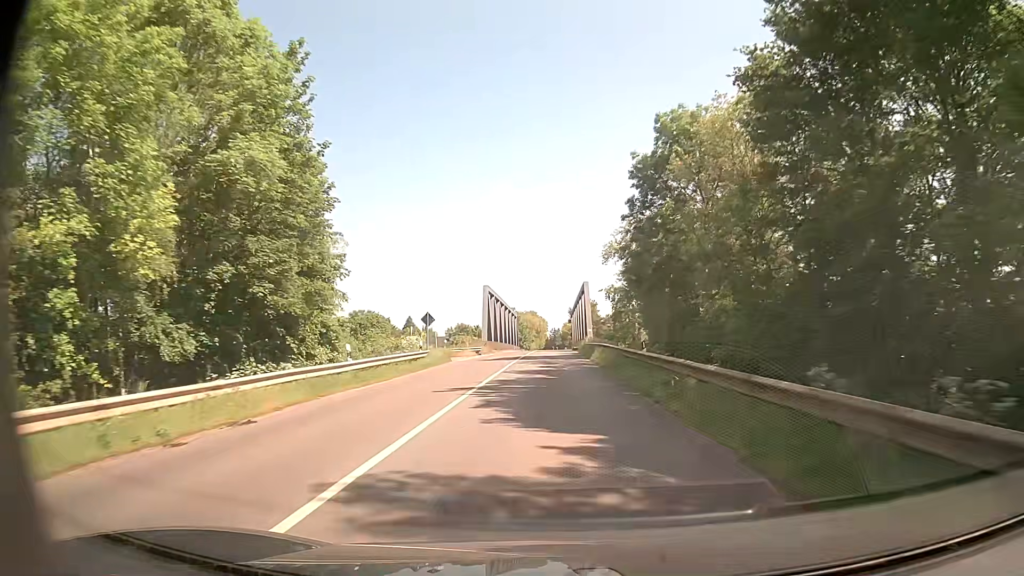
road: secondary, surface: asphalt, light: Day
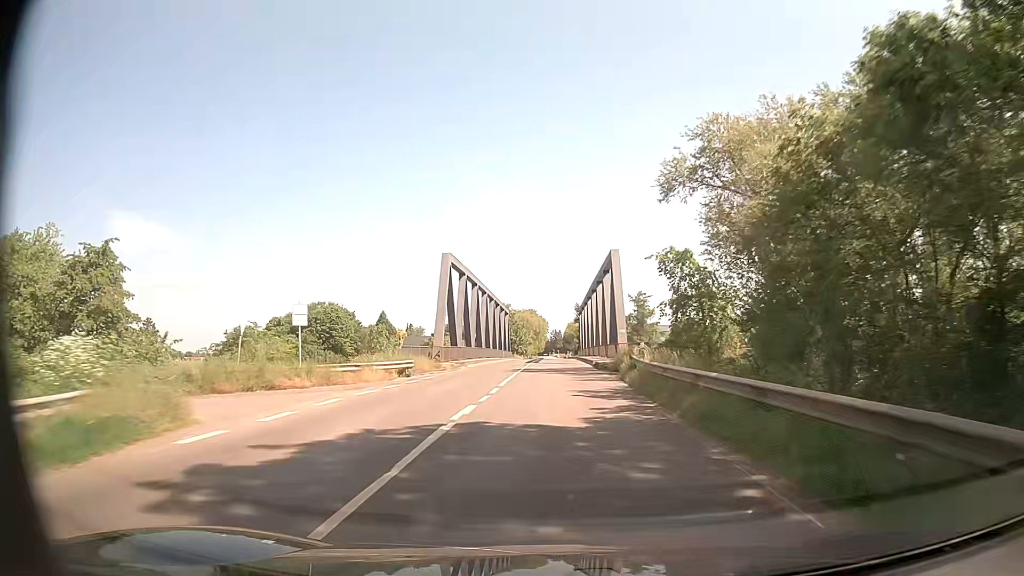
(-0.2, +31.9) m; 0°
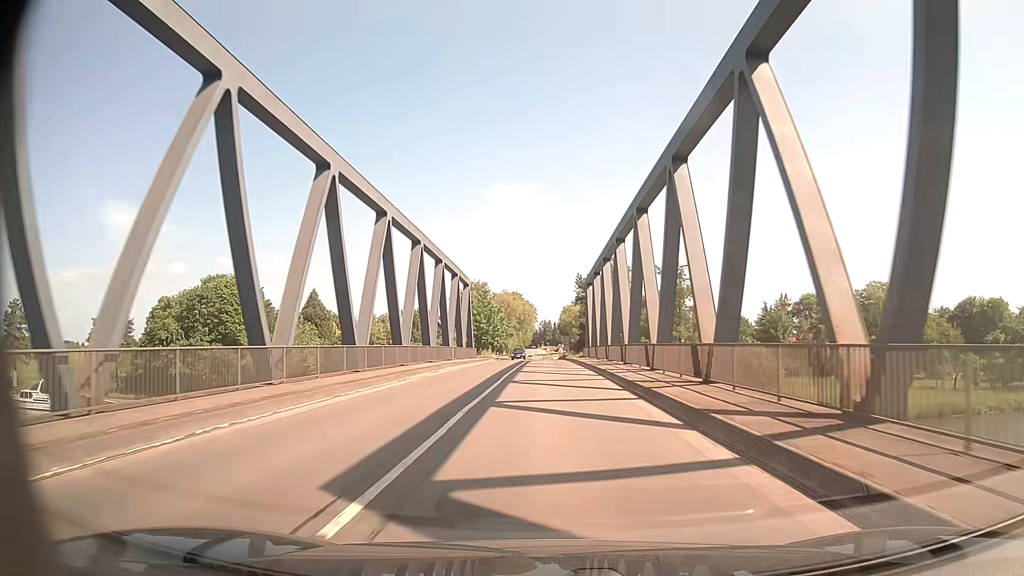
(+0.3, +42.1) m; +1°
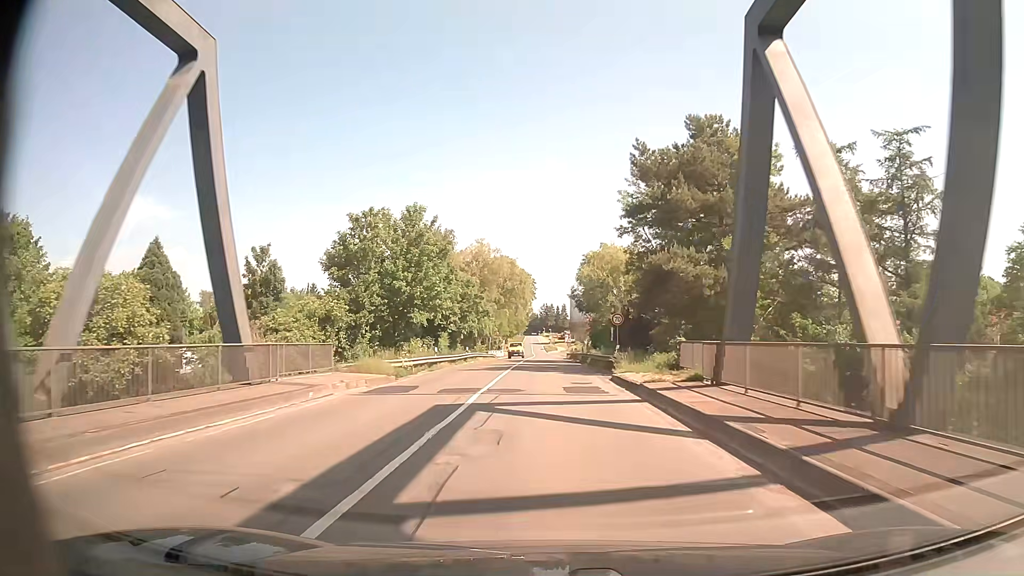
(-0.4, +52.5) m; 0°
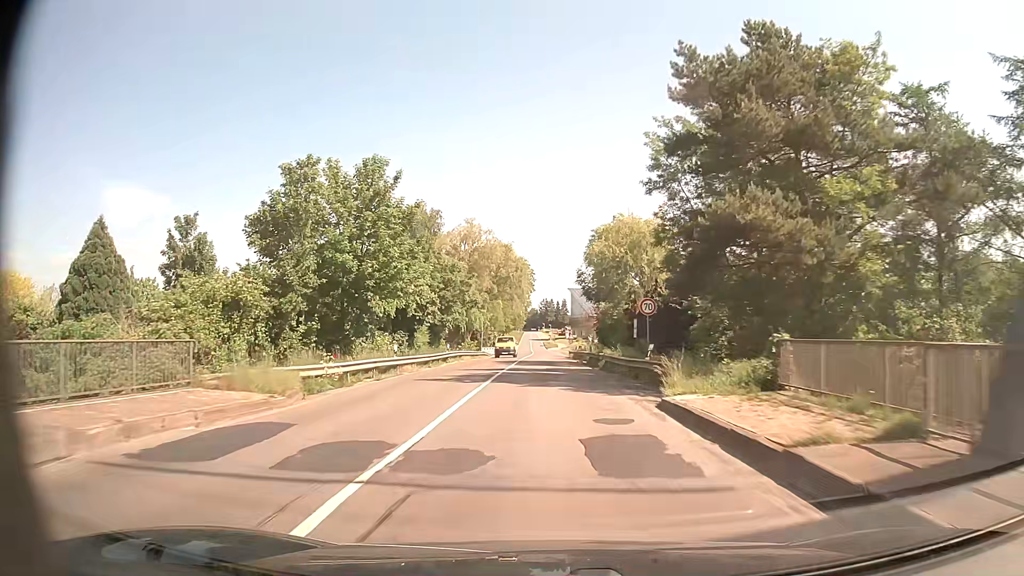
(0.0, +10.5) m; 0°
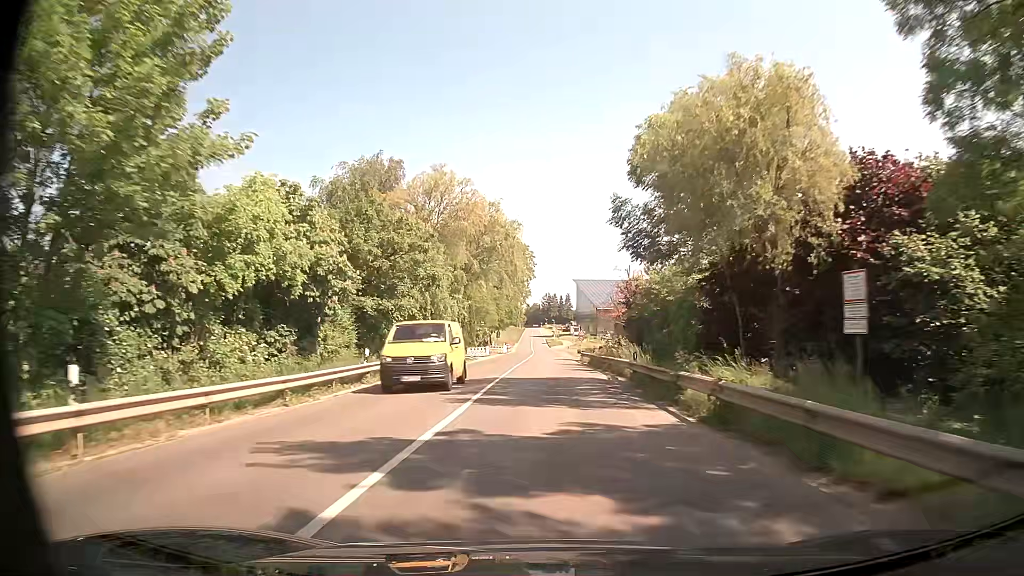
(0.0, +21.0) m; 0°
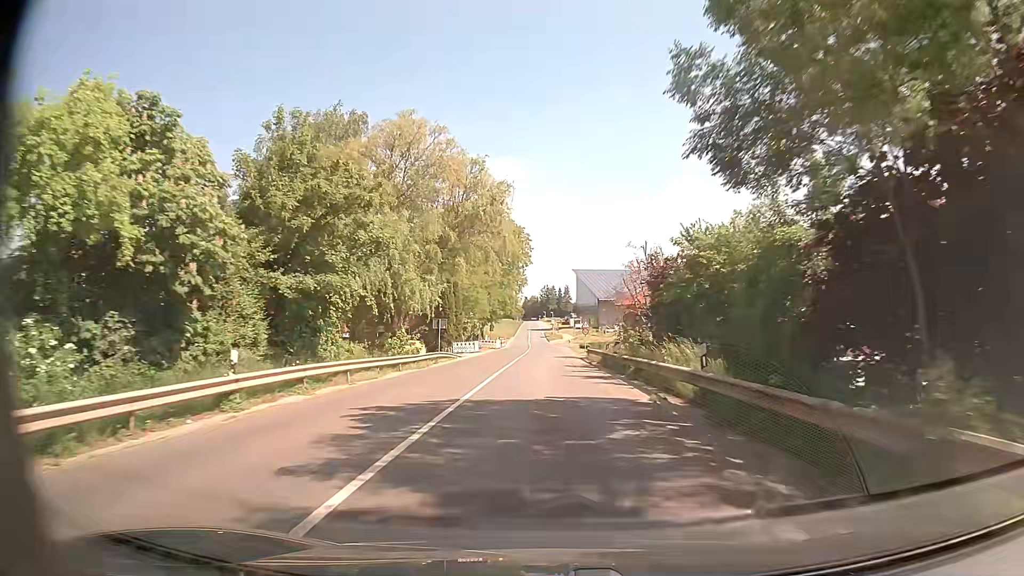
(0.0, +10.5) m; -1°
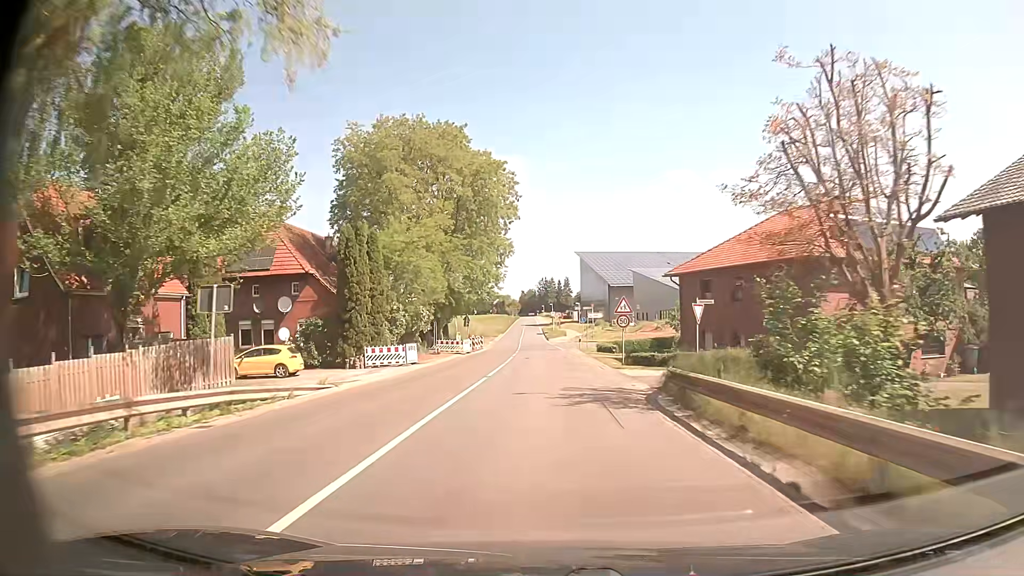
(+0.5, +31.6) m; +1°
(0, +10) (0, +20) (0, +30) (0, +40) (0, +50) (-1, +60) (-1, +70) (-1, +80) (-2, +90) (-2, +100) m
